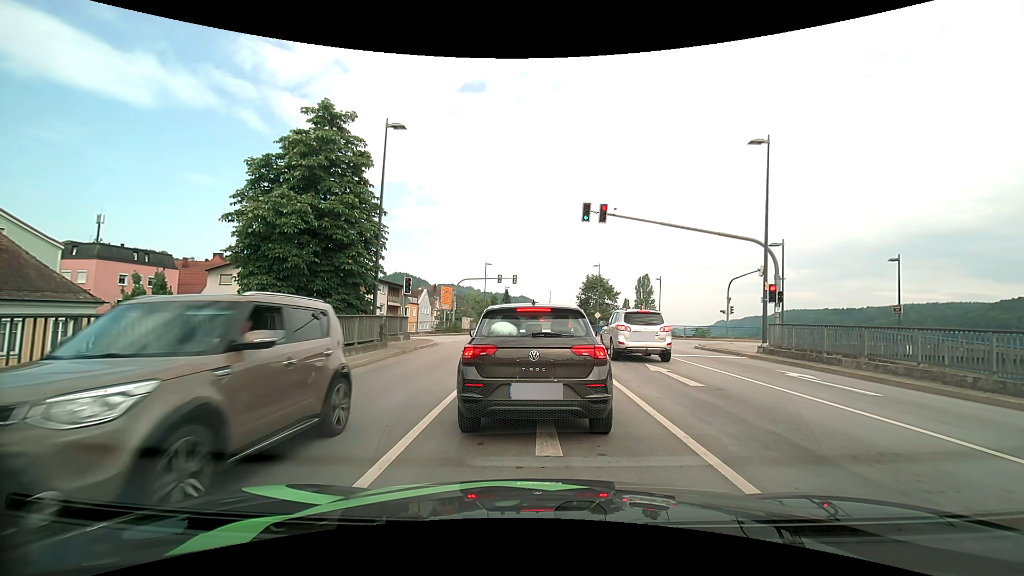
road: primary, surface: asphalt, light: Day
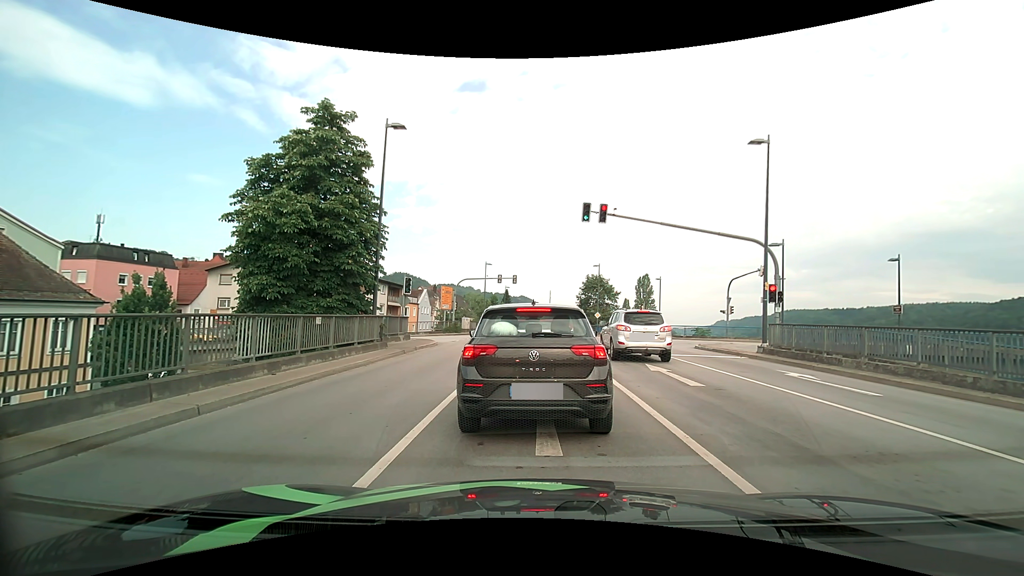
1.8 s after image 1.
(0.0, 0.0) m; 0°
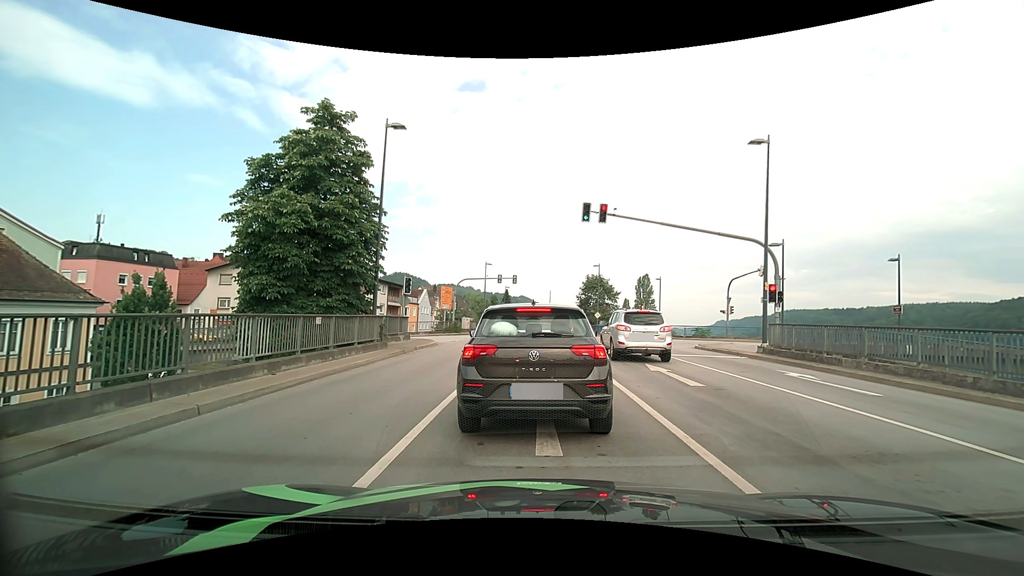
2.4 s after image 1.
(0.0, 0.0) m; 0°
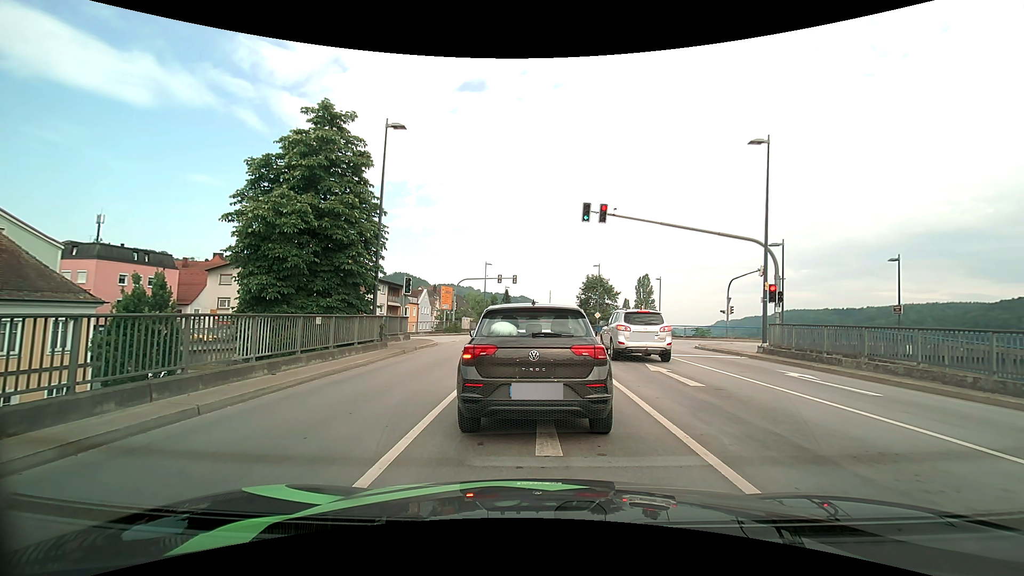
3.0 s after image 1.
(0.0, 0.0) m; 0°
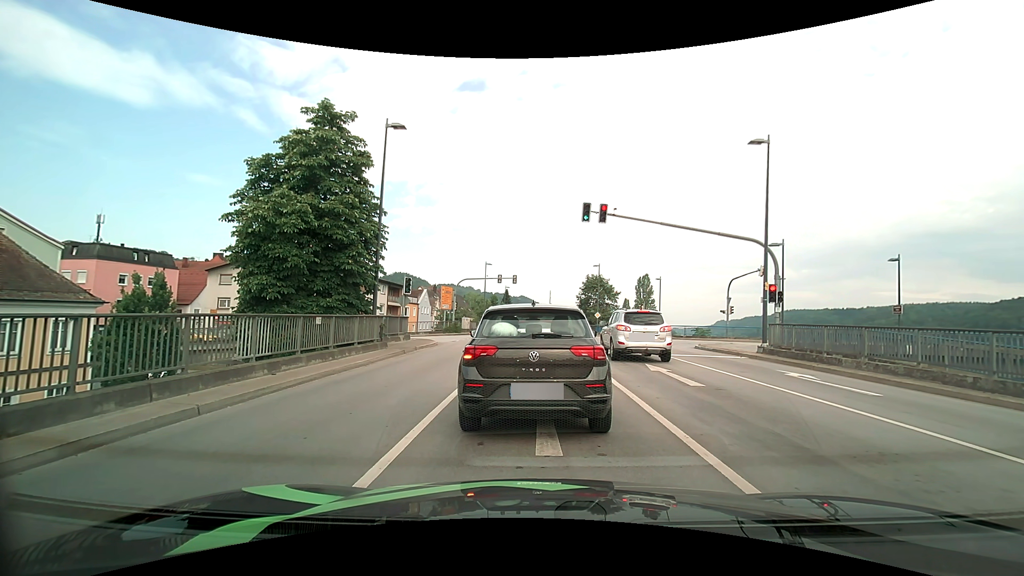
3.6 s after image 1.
(0.0, 0.0) m; 0°
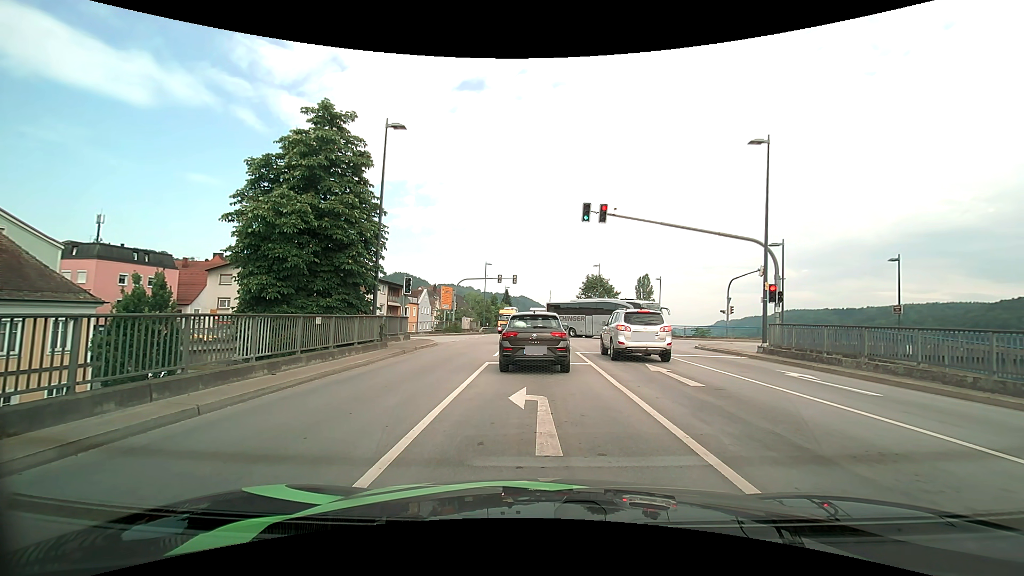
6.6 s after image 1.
(0.0, 0.0) m; 0°
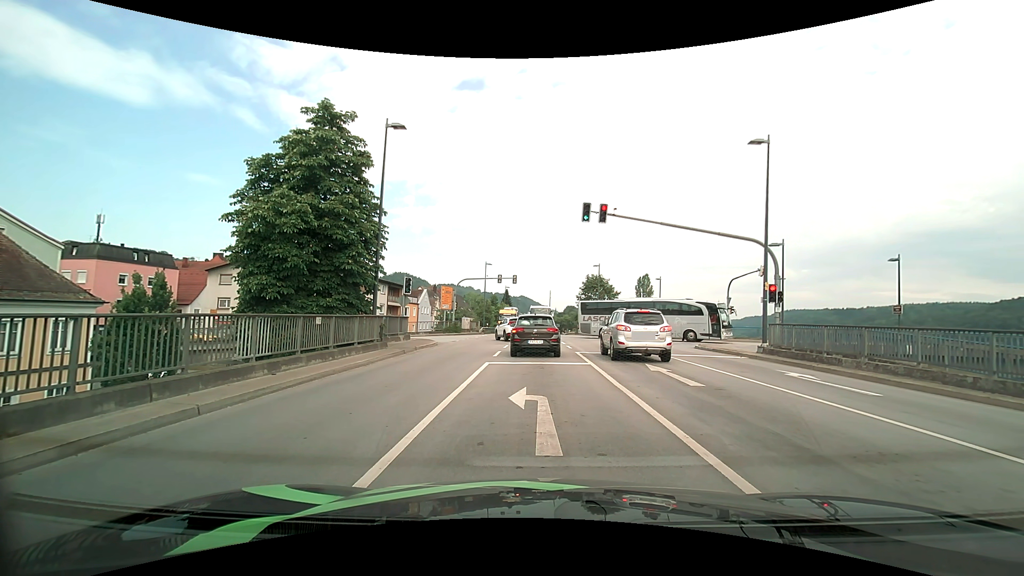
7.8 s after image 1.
(0.0, 0.0) m; 0°
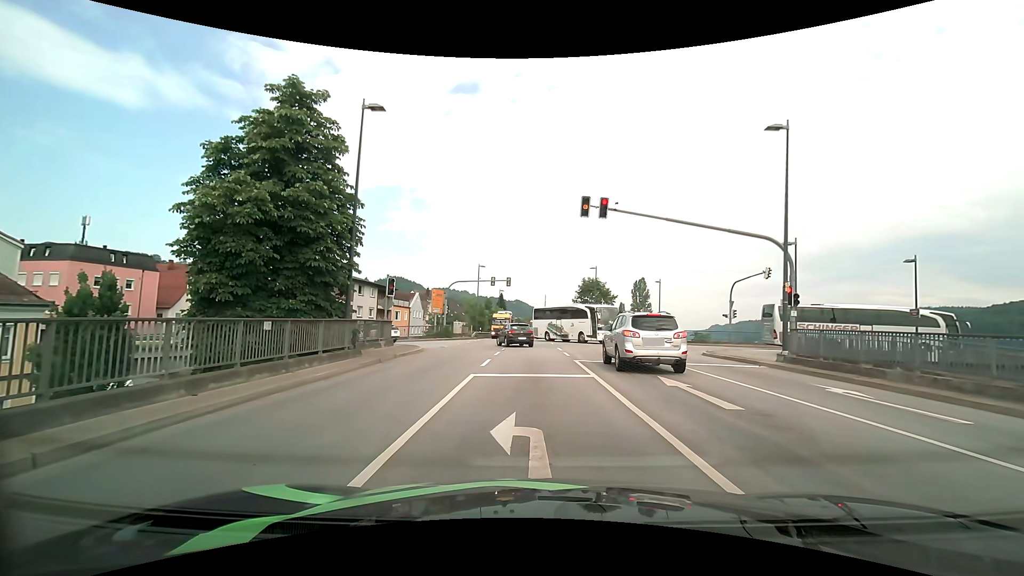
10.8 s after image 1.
(0.0, +2.4) m; +1°
(0, +10) (0, +20) (-1, +30) (-5, +39) (-13, +45) (-23, +45) (-33, +45) (-43, +45) (-53, +44) (-63, +44) m
